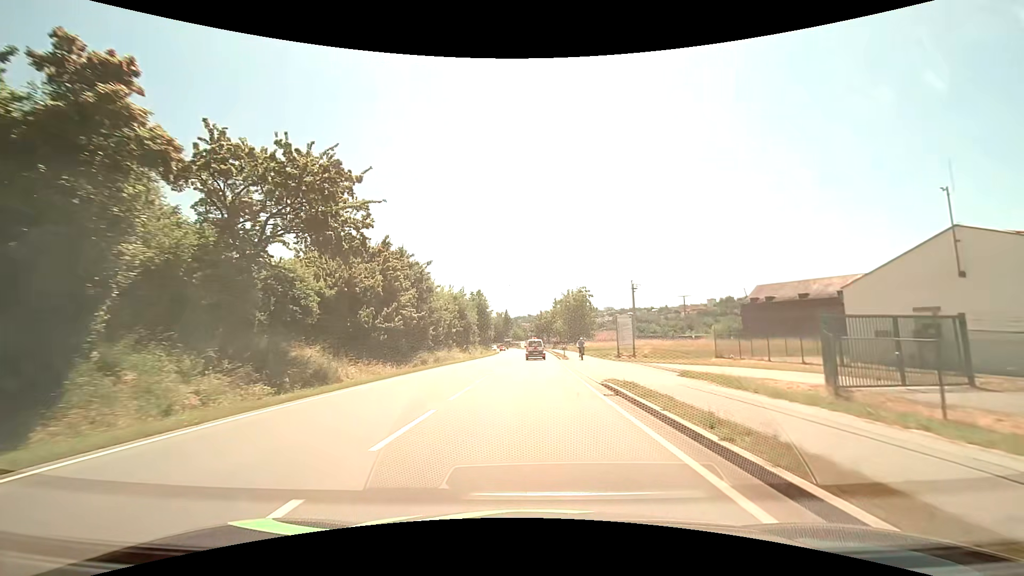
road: primary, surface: asphalt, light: Day
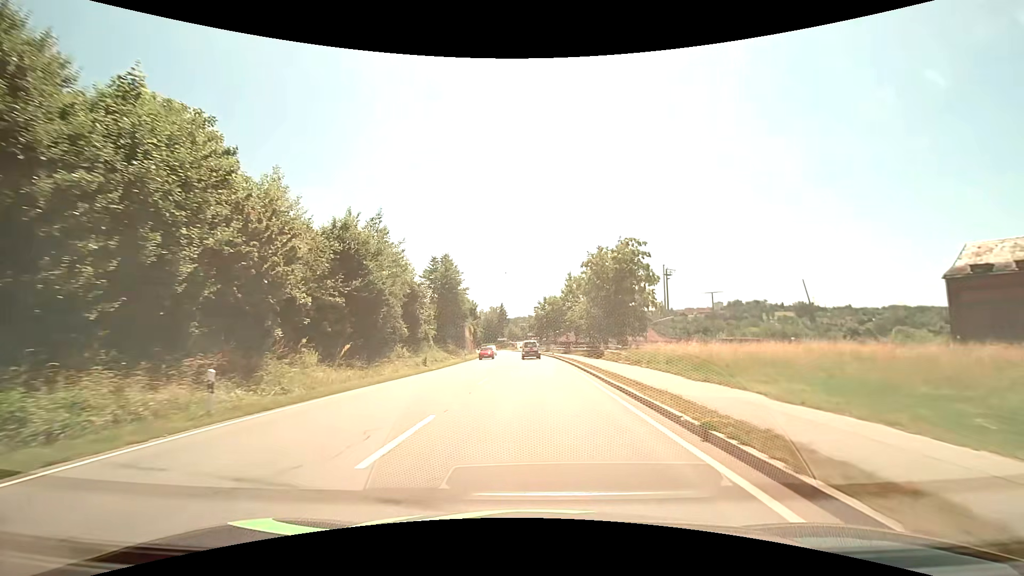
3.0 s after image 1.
(0.0, +43.4) m; 0°
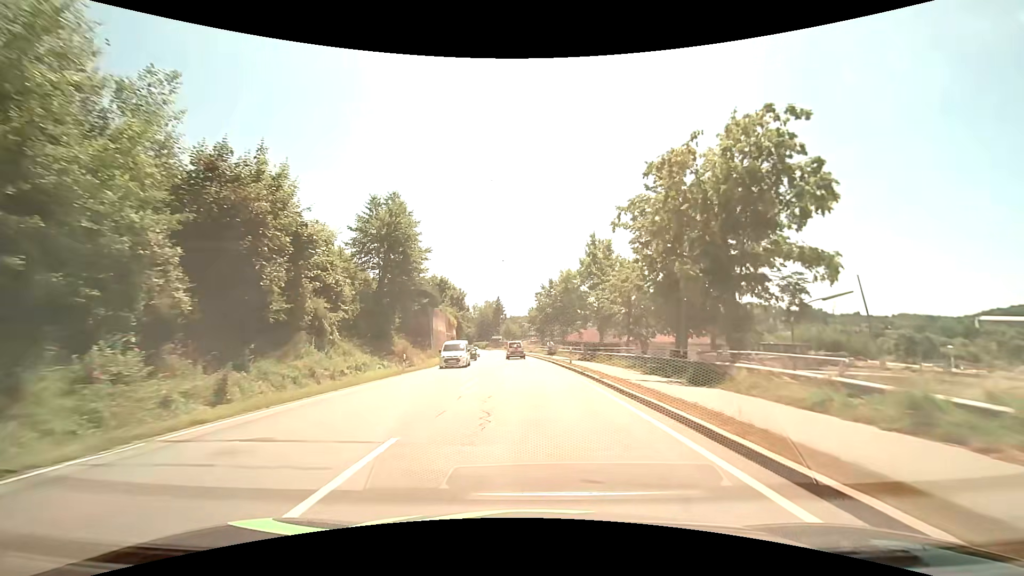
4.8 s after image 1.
(0.0, +26.4) m; 0°
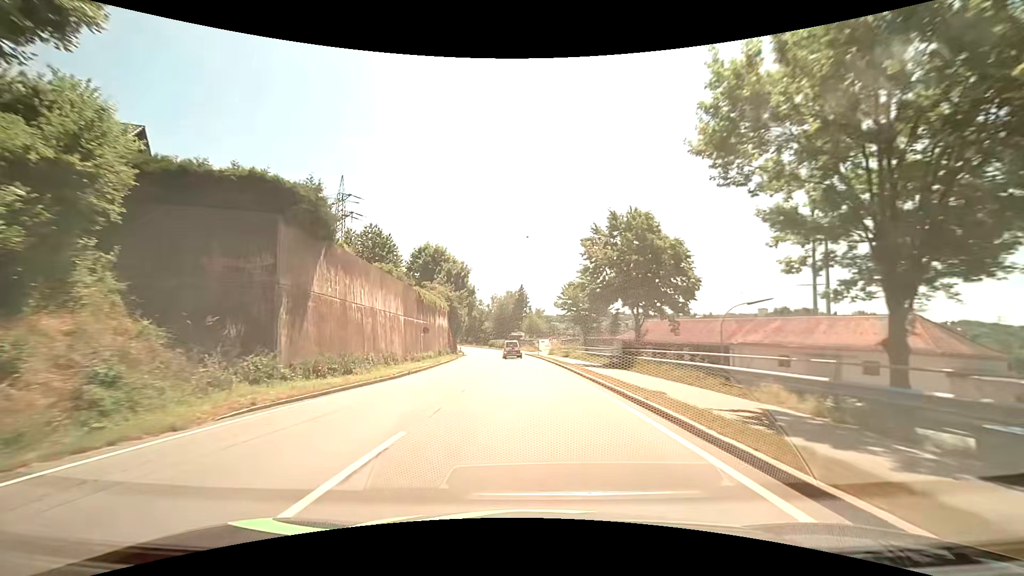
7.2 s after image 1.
(-0.7, +35.6) m; -3°
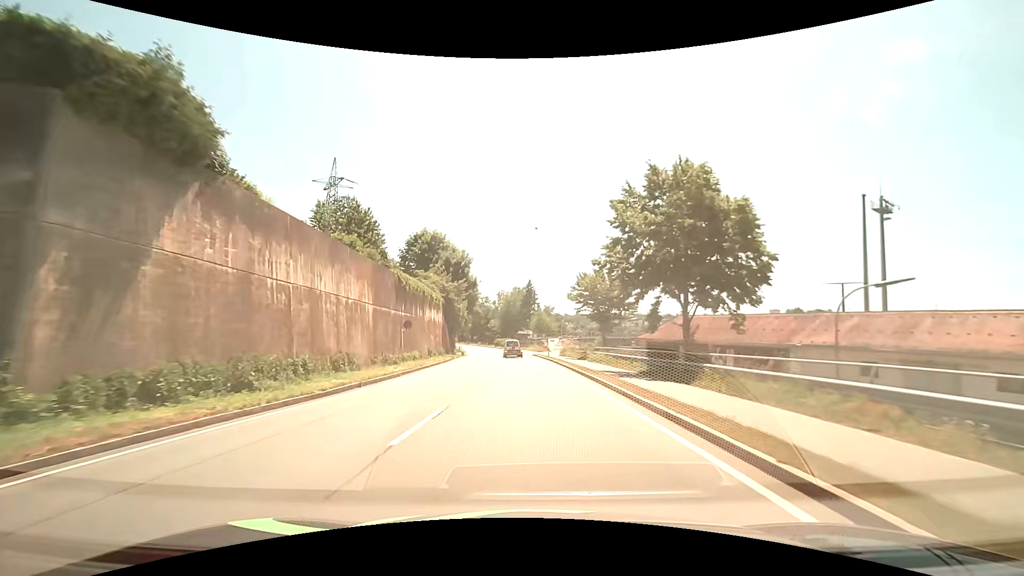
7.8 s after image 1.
(0.0, +9.0) m; -1°
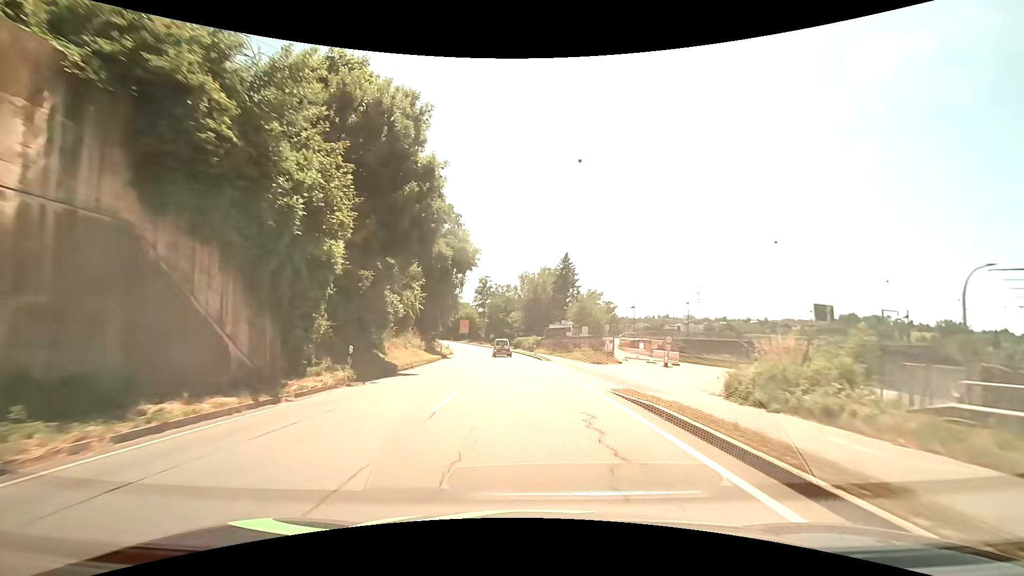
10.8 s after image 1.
(-1.1, +45.7) m; -3°
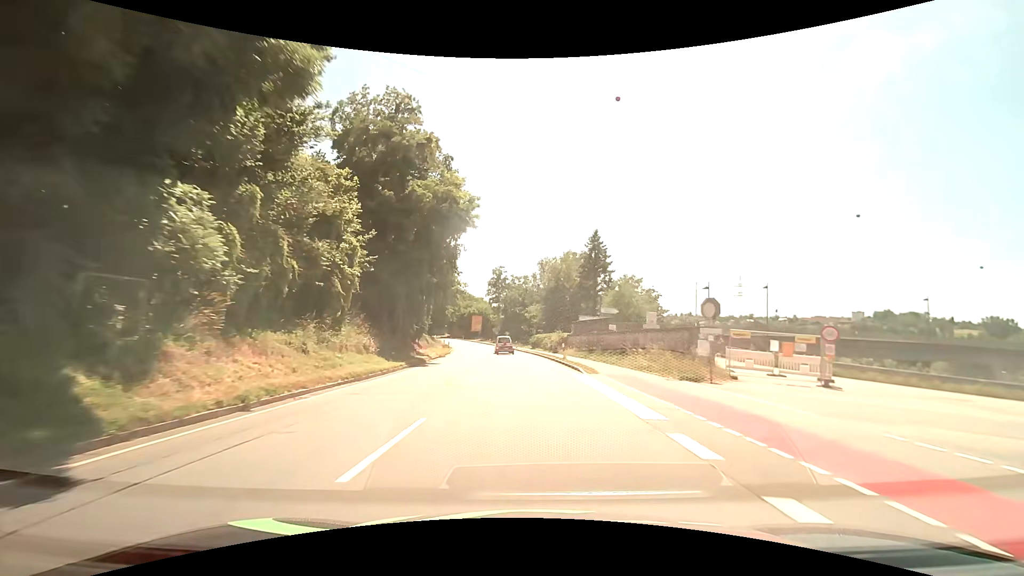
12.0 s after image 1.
(-0.4, +18.5) m; -3°
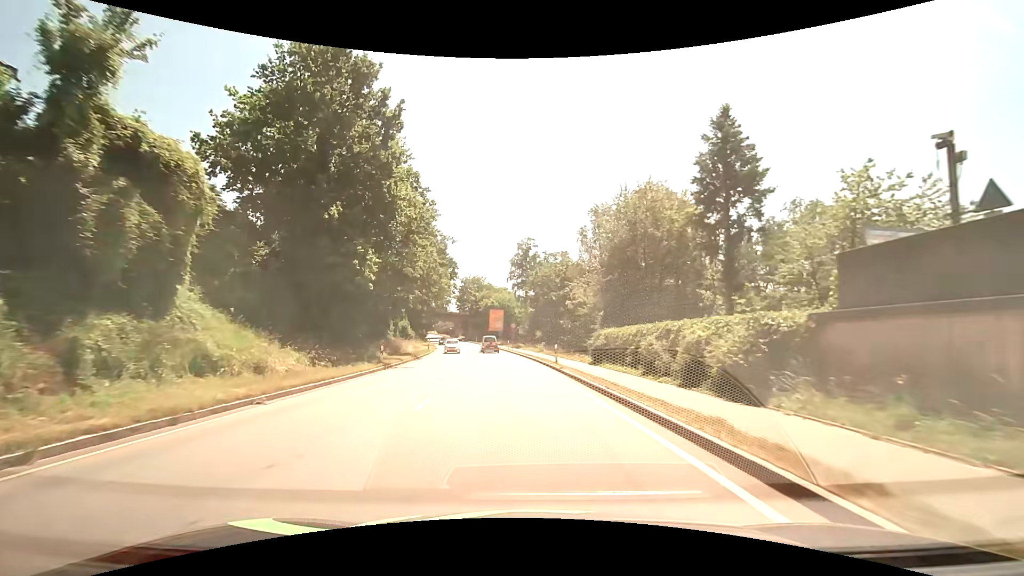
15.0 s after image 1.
(-1.3, +42.7) m; -4°
(0, +10) (-1, +20) (-1, +30) (-2, +40) (-4, +50) (-5, +60) (-7, +70) (-9, +79) (-11, +89) (-13, +99) m
